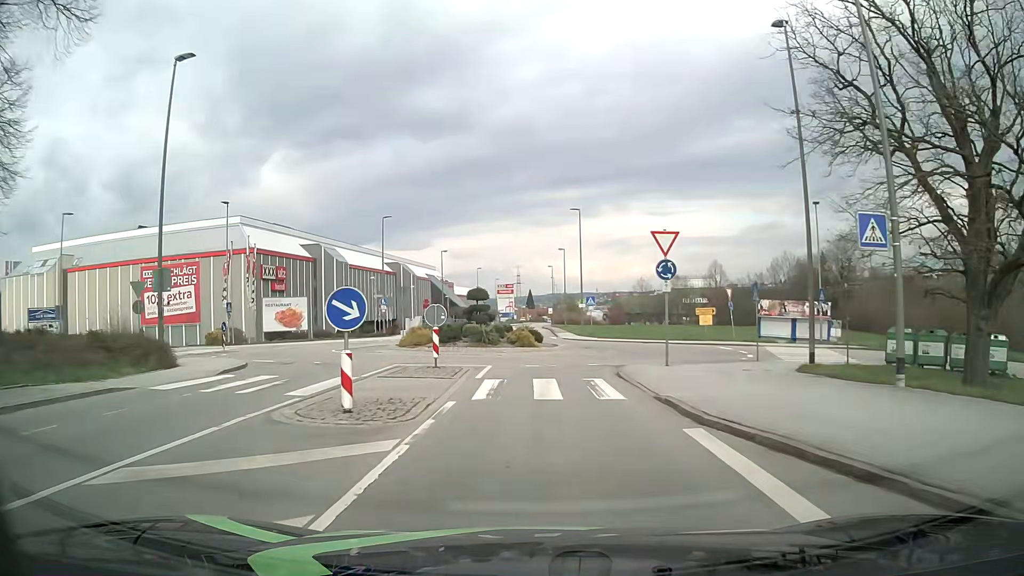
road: tertiary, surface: asphalt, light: Day
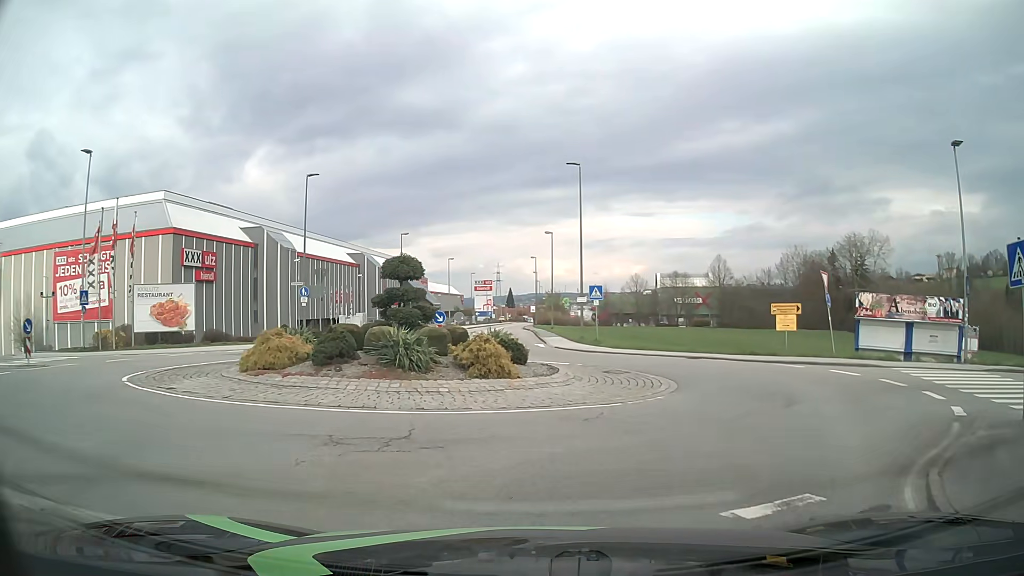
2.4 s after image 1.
(+0.1, +15.8) m; +3°
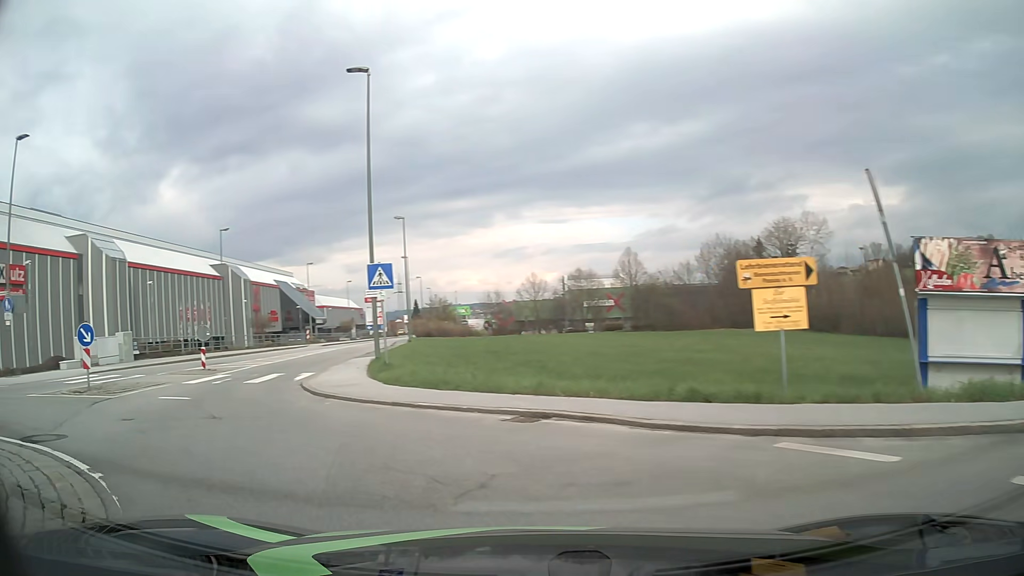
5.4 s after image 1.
(+4.6, +15.9) m; +7°
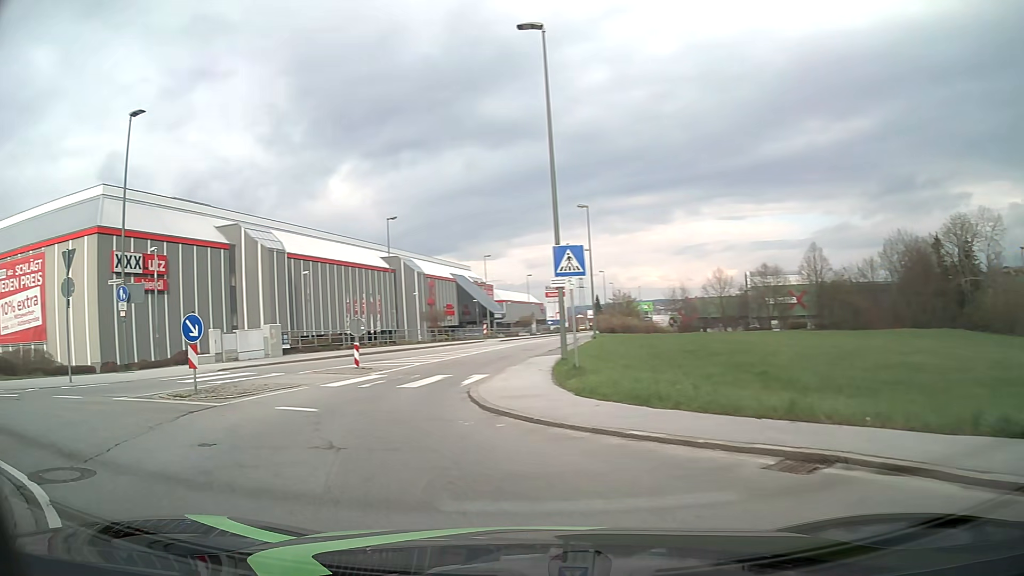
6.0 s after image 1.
(-0.4, +3.3) m; -14°
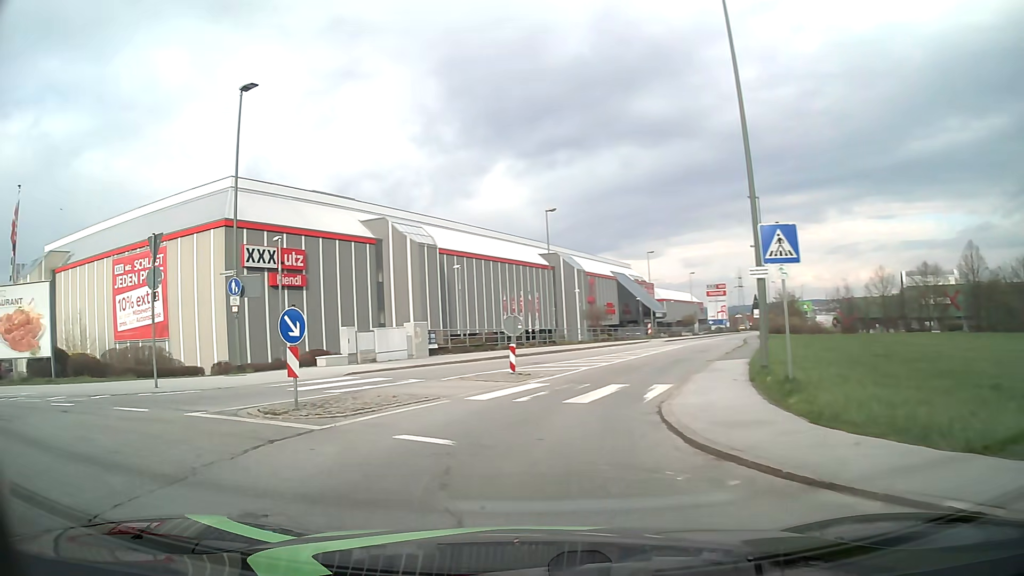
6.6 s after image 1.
(-0.5, +3.3) m; -14°
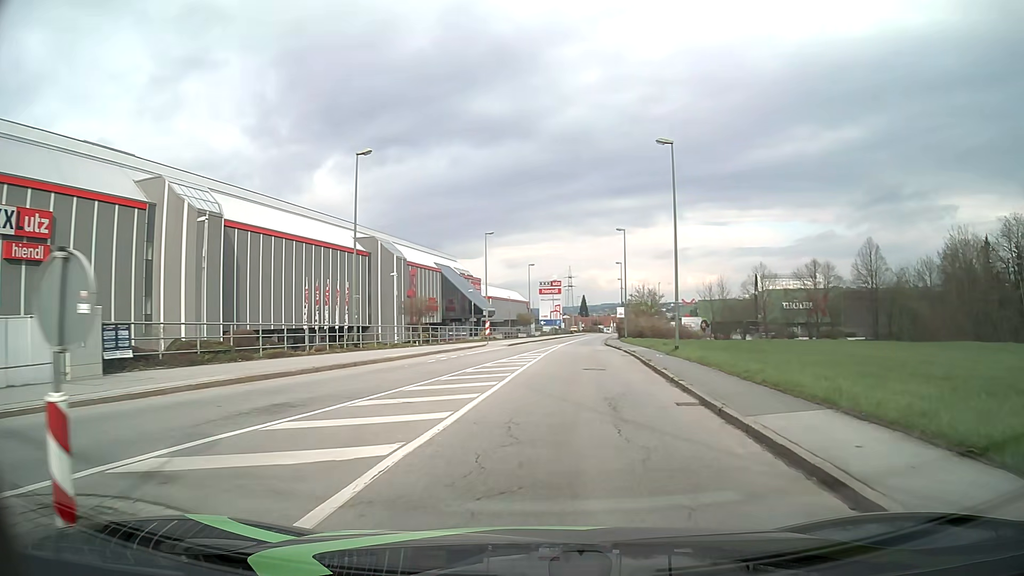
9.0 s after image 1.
(+0.7, +15.9) m; +15°
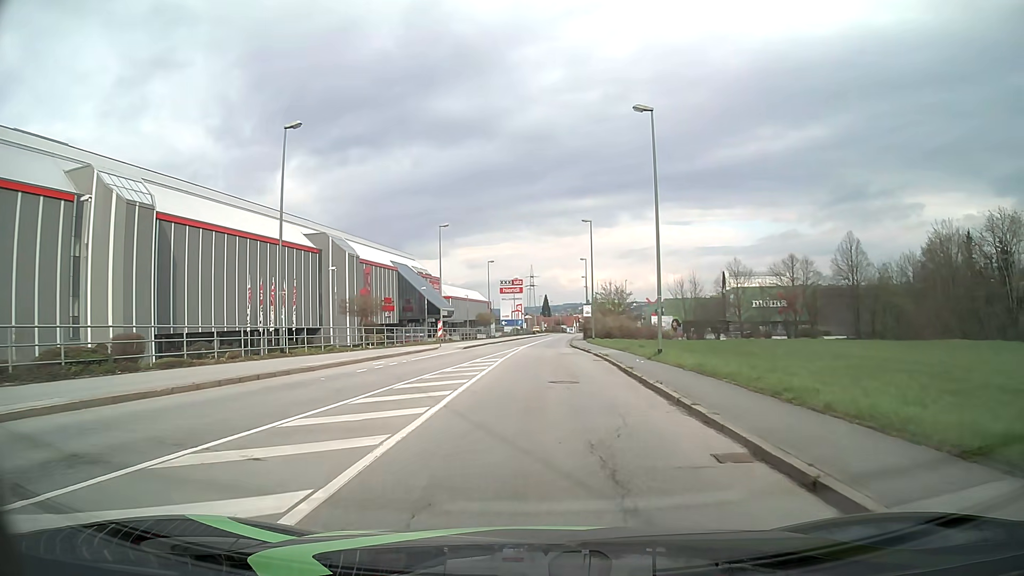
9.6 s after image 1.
(+0.2, +5.2) m; +3°
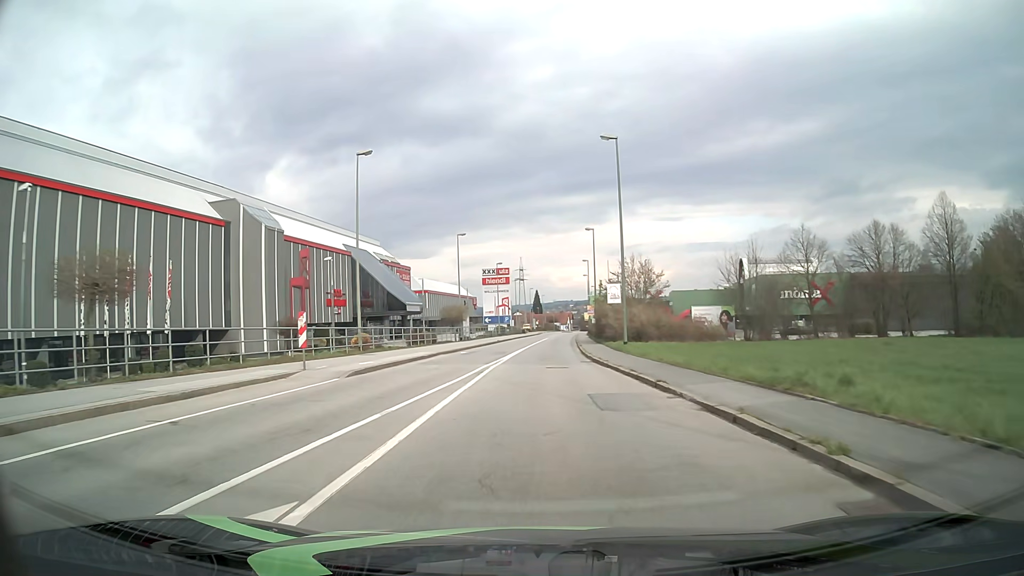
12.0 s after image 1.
(+0.2, +24.7) m; +1°
(0, +10) (0, +20) (0, +30) (+1, +40) (+1, +50) (+2, +60) (+2, +70) (+3, +80) (+4, +90) (+5, +100) m
